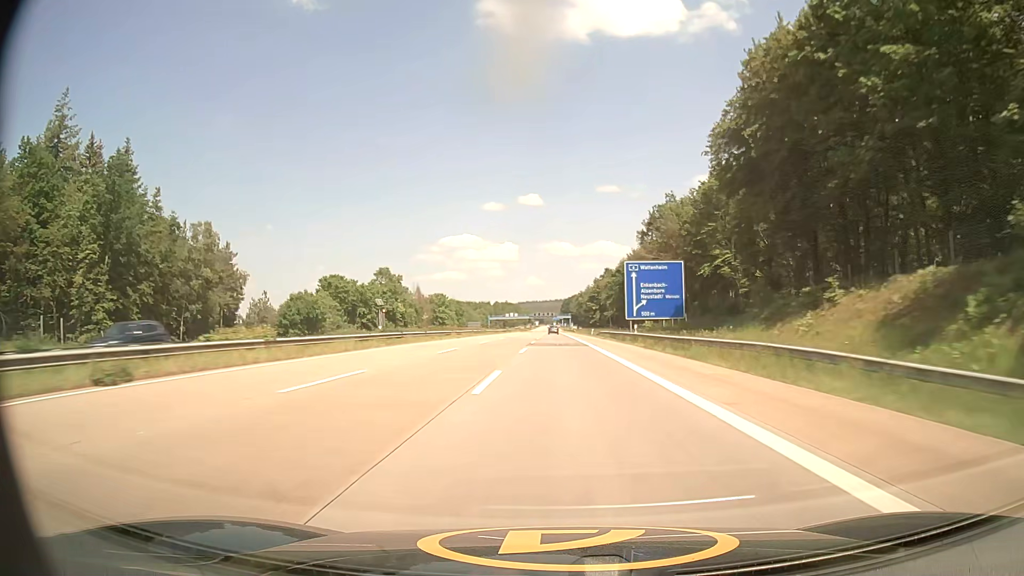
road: motorway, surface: asphalt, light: Day
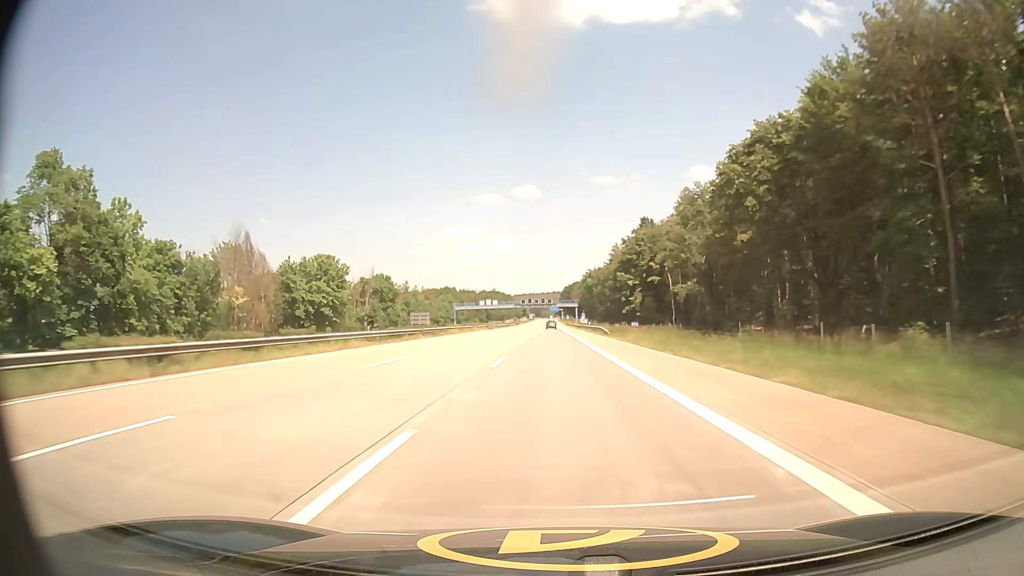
(0.0, +99.6) m; 0°
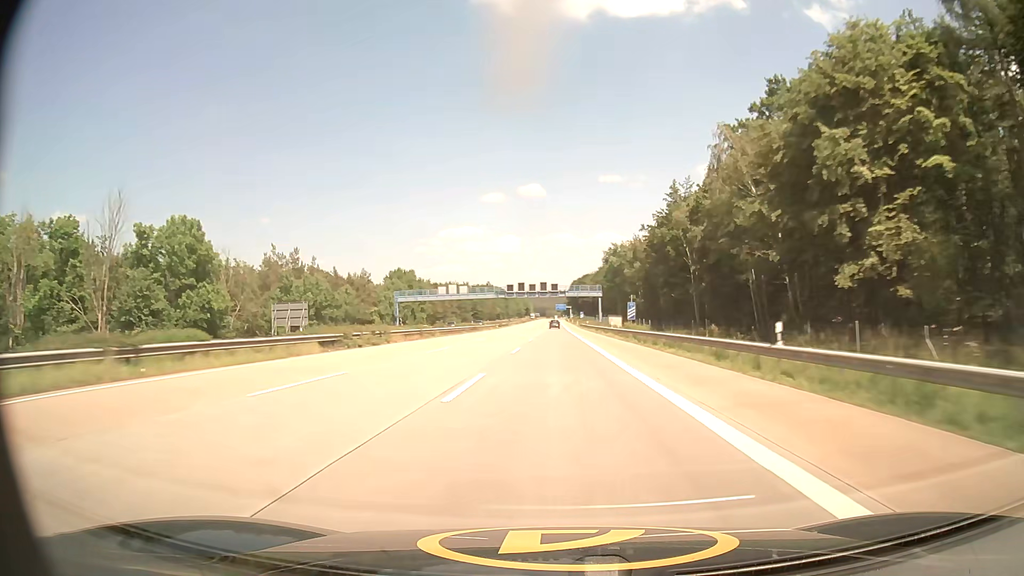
(-0.4, +80.0) m; -1°
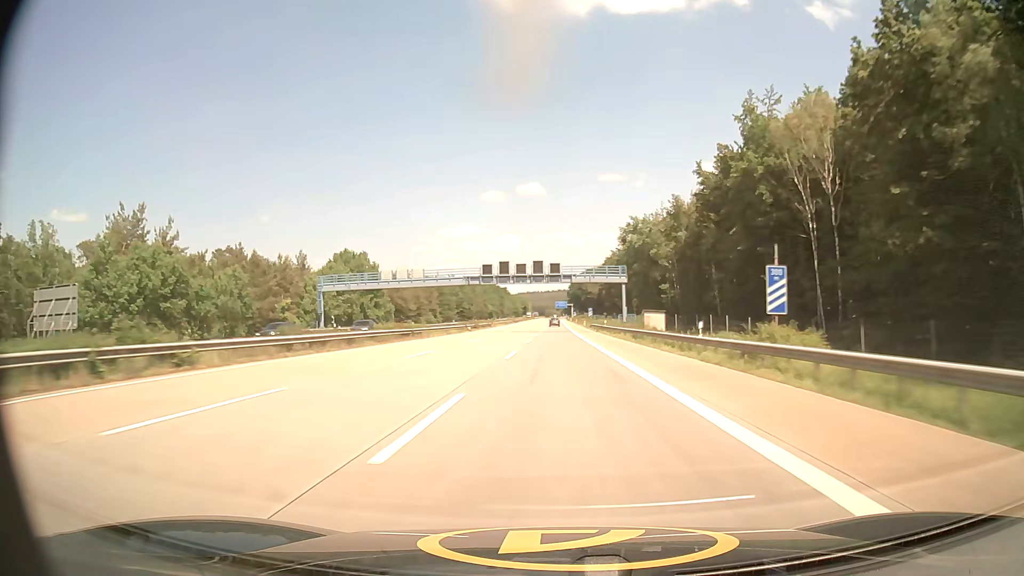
(0.0, +40.2) m; 0°
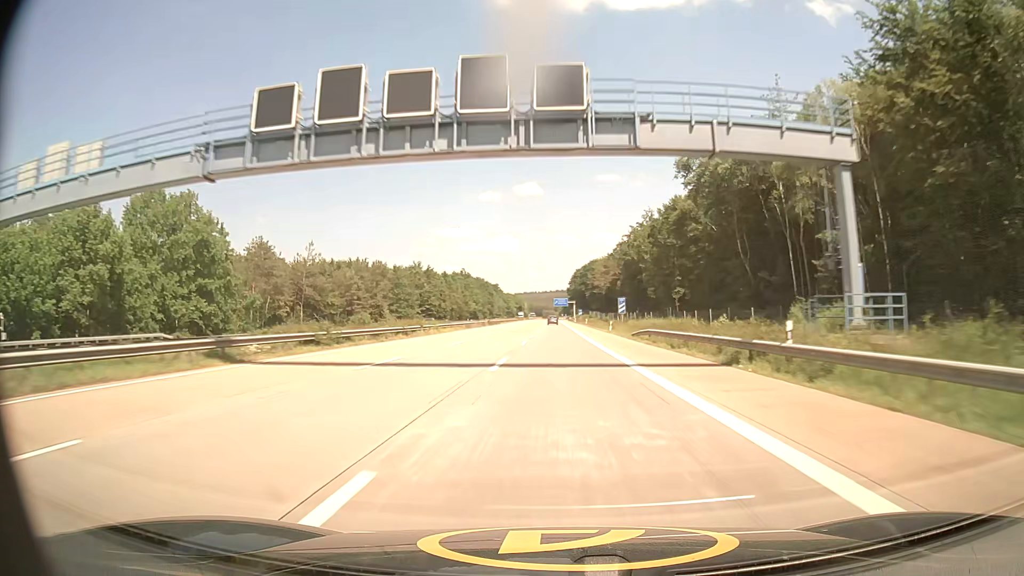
(+0.1, +60.1) m; 0°
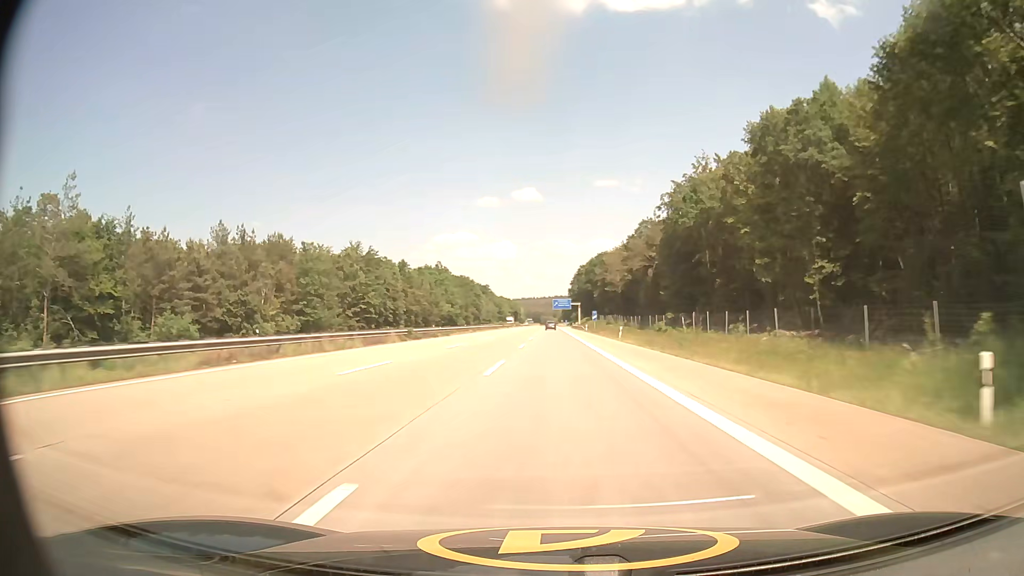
(+0.1, +59.8) m; 0°
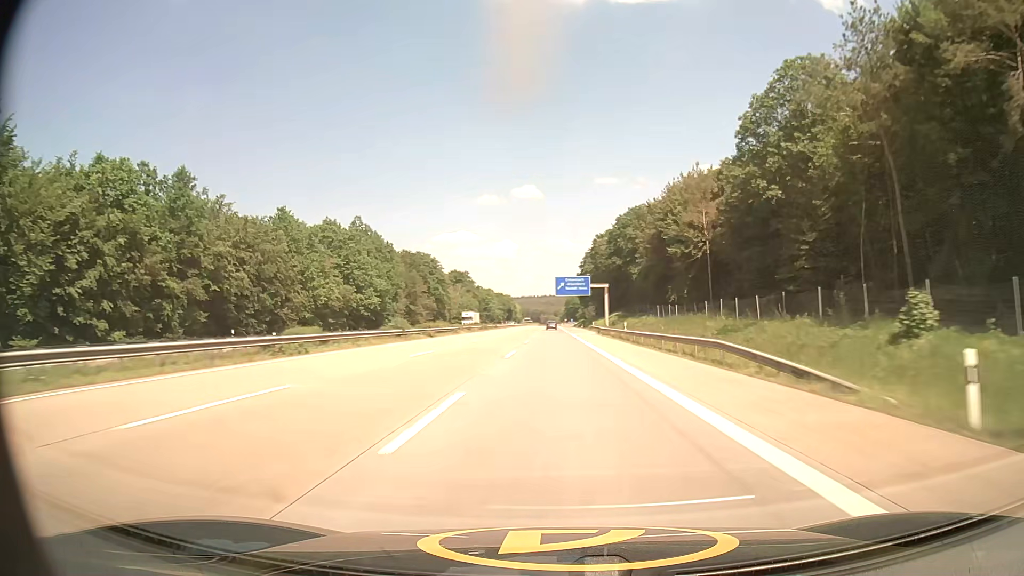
(-0.1, +99.8) m; 0°
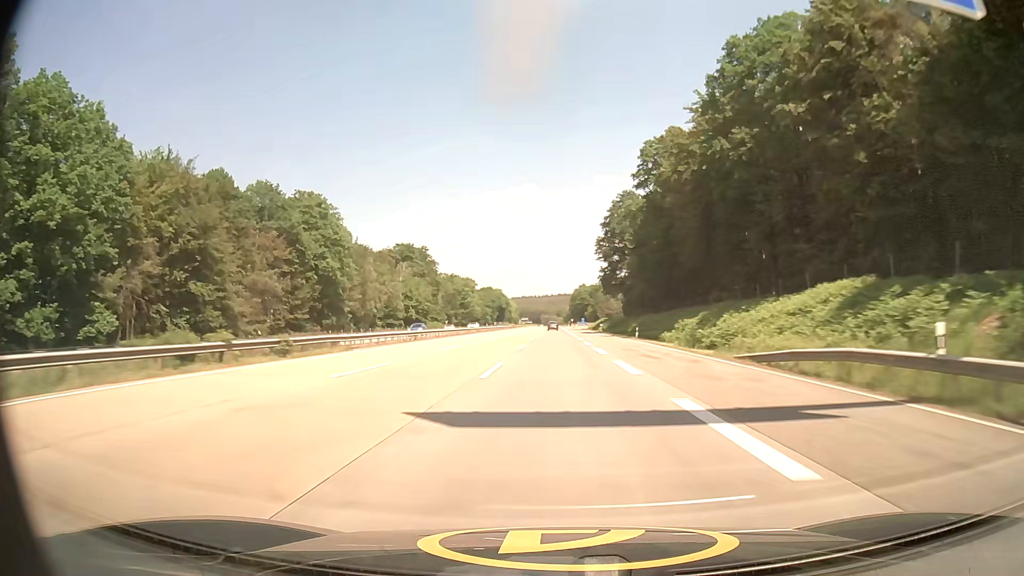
(0.0, +99.8) m; 0°
(0, +10) (0, +20) (0, +30) (0, +40) (0, +50) (0, +60) (0, +70) (0, +80) (0, +90) (0, +100) m
